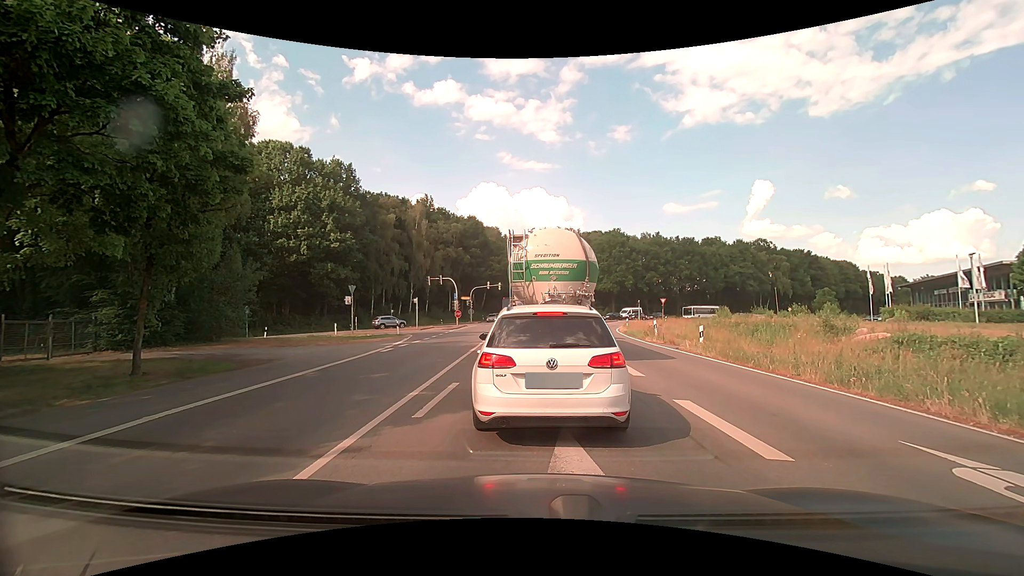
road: primary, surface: asphalt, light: Day
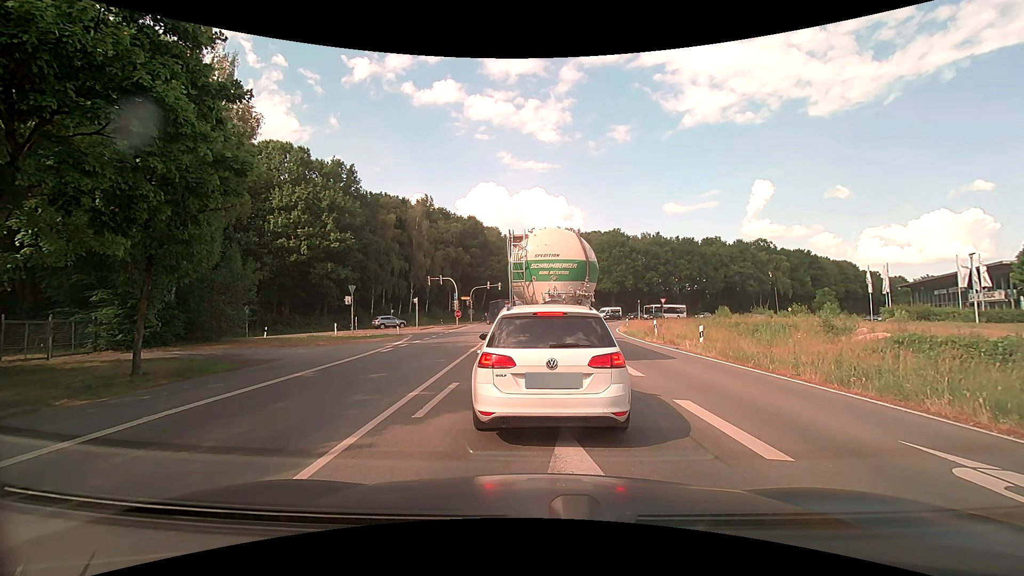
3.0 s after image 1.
(0.0, 0.0) m; 0°
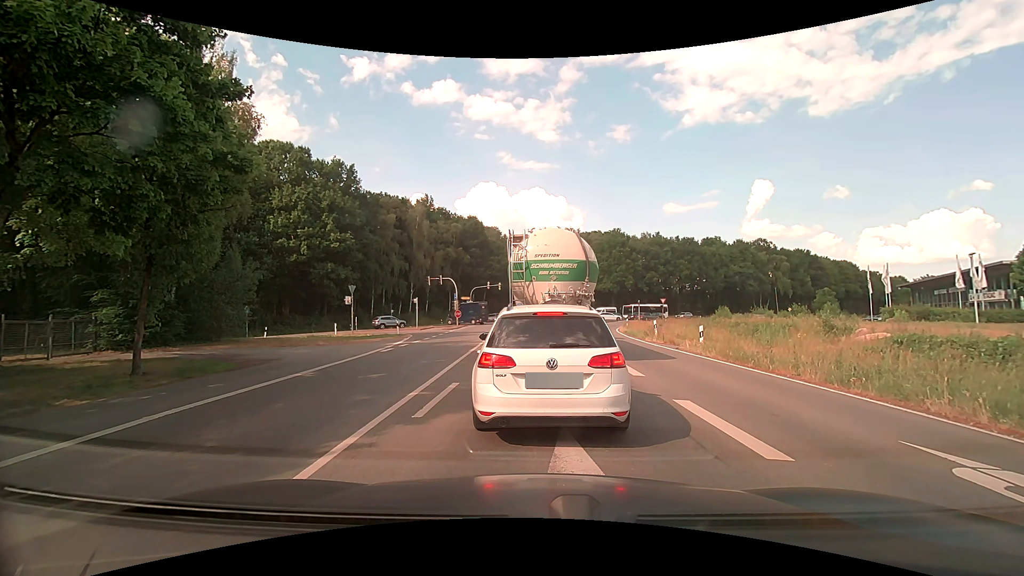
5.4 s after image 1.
(0.0, 0.0) m; 0°
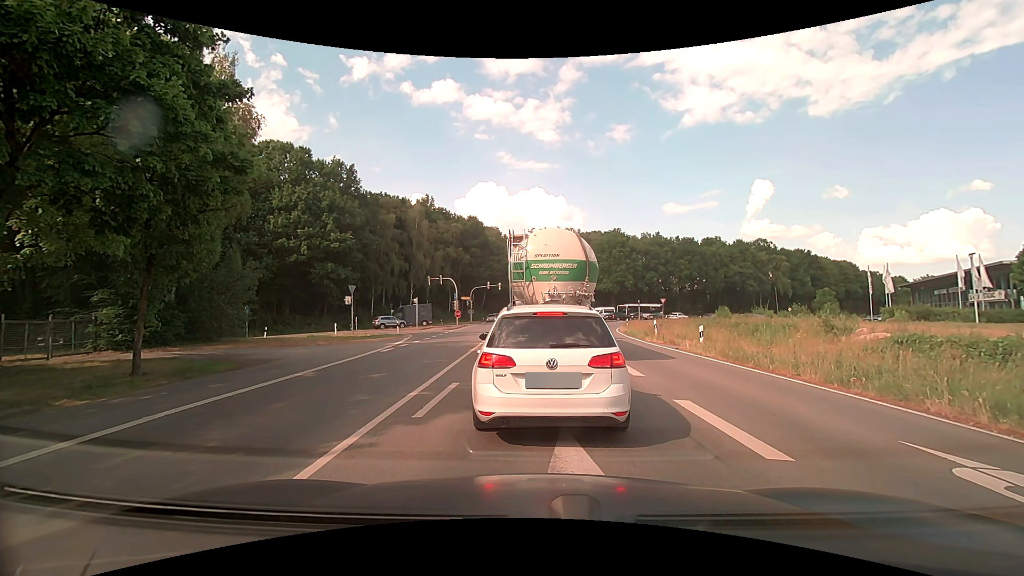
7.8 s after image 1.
(0.0, 0.0) m; 0°
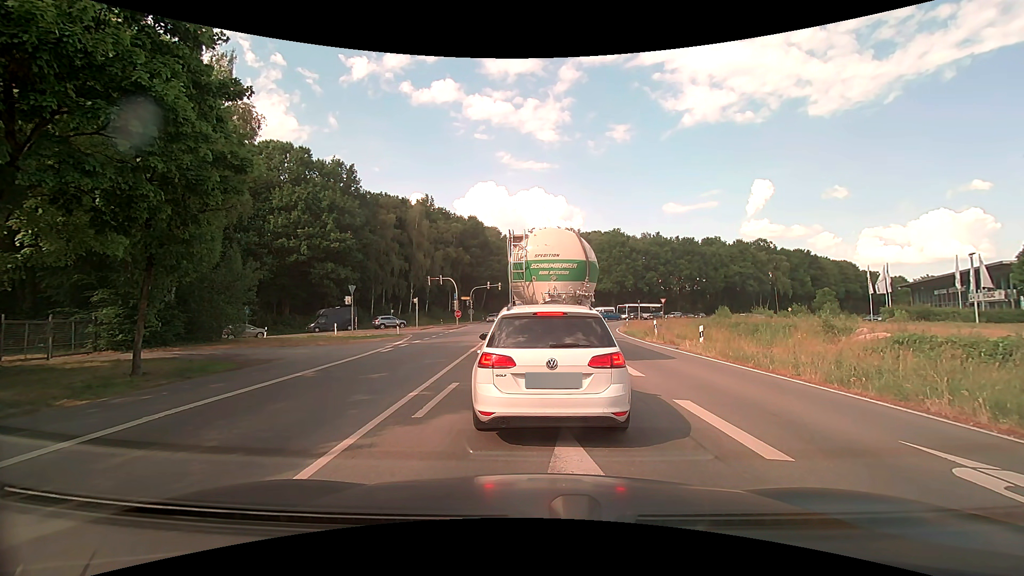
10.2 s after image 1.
(0.0, 0.0) m; 0°
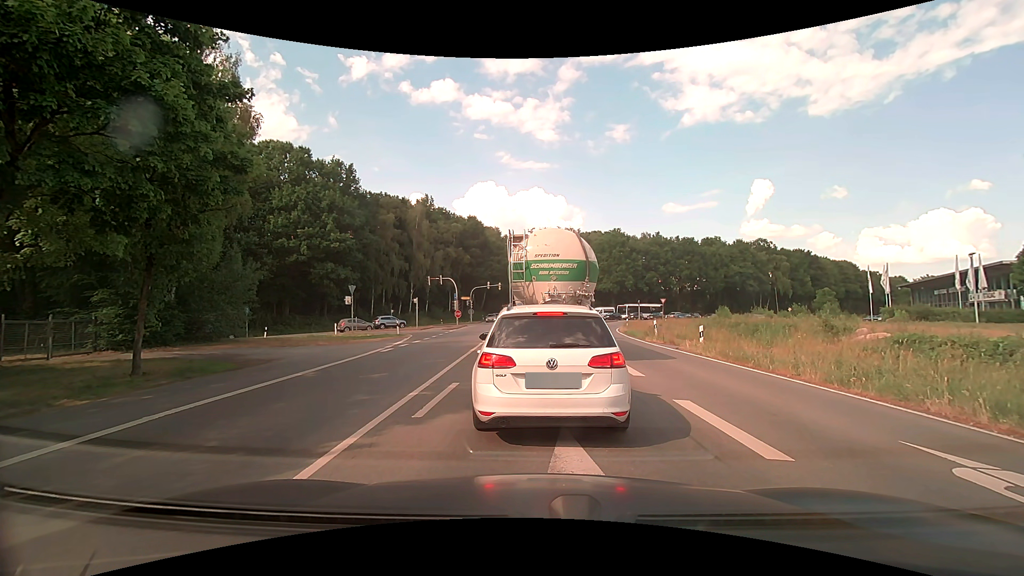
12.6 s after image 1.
(0.0, 0.0) m; 0°
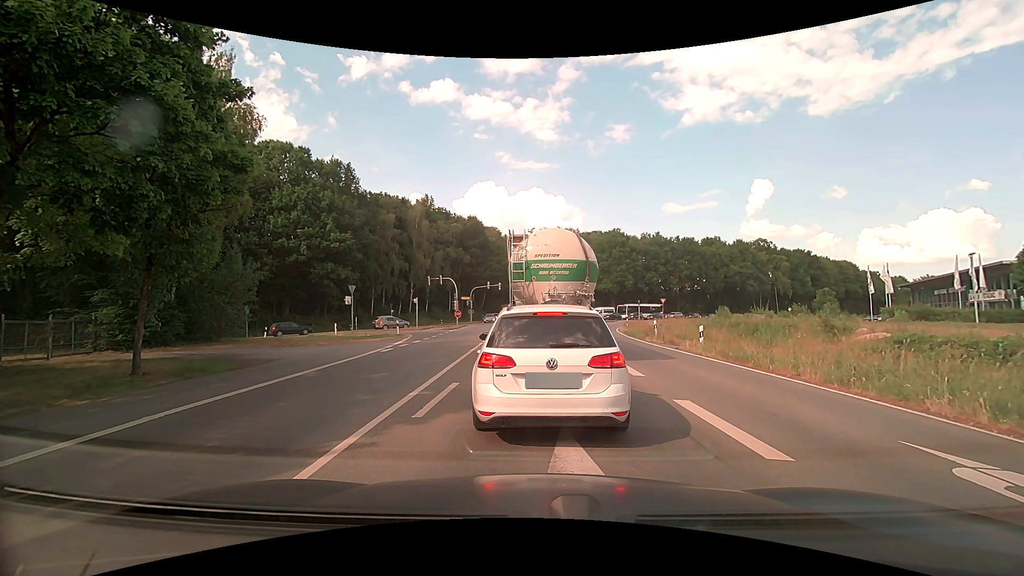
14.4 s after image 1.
(0.0, 0.0) m; 0°
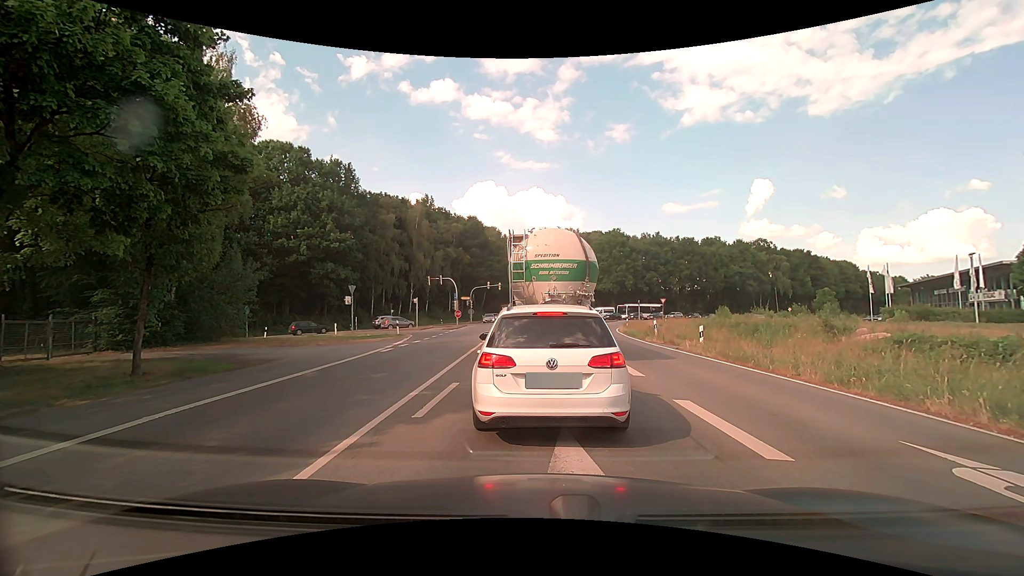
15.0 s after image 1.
(0.0, 0.0) m; 0°
